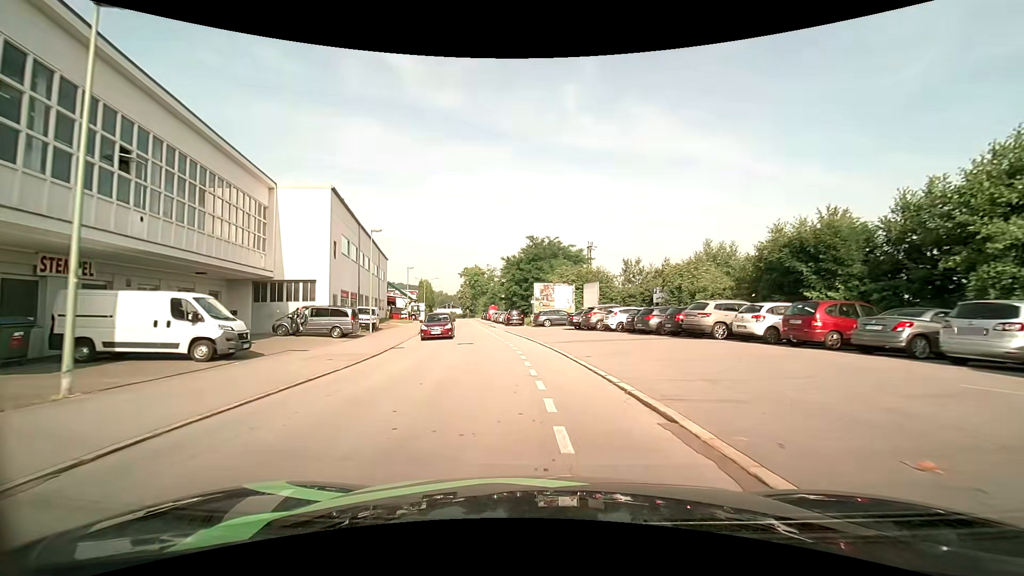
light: Day
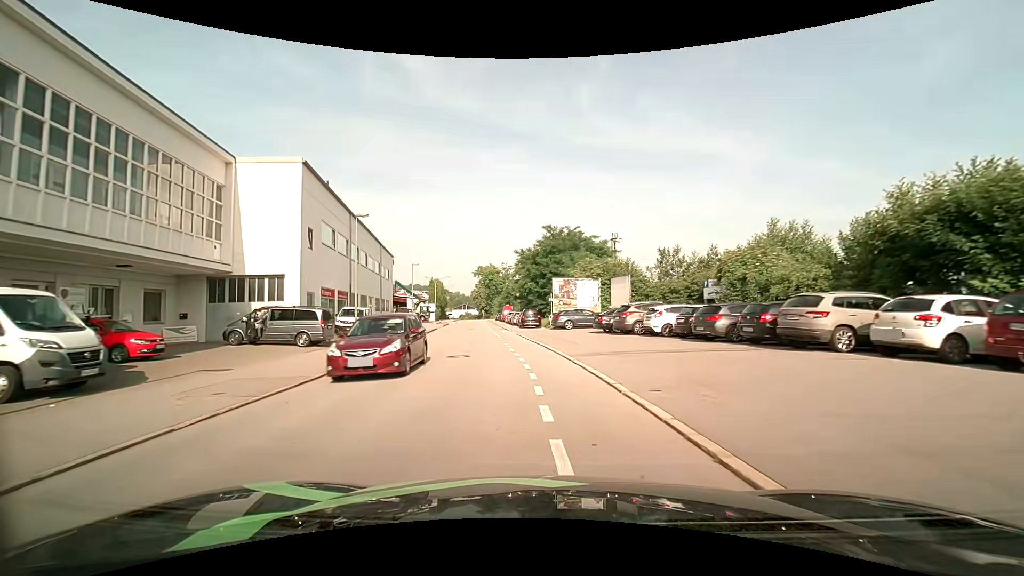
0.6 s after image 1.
(-0.1, +6.8) m; -2°
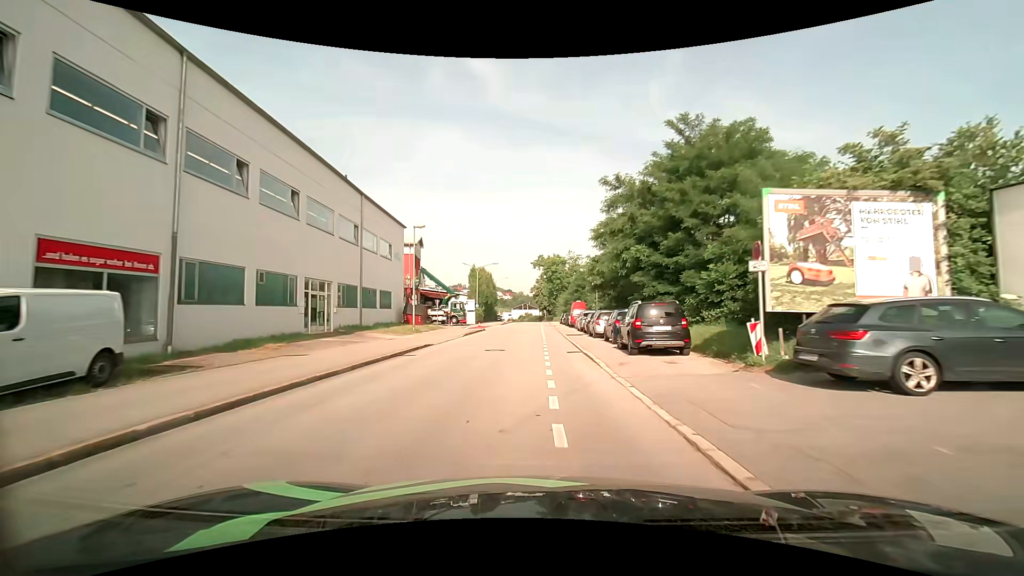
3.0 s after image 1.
(-2.3, +27.6) m; -8°
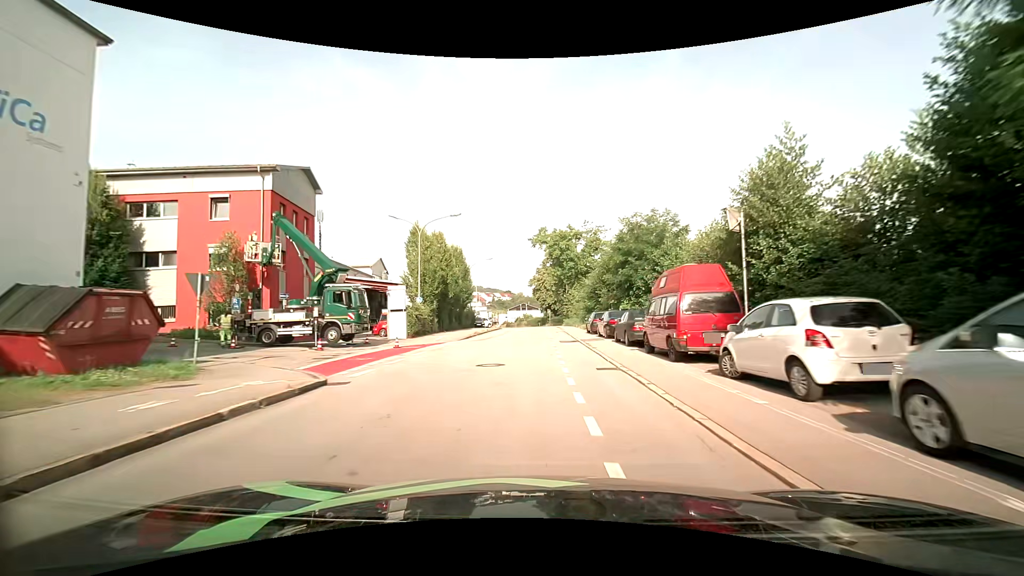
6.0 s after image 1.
(-0.3, +36.3) m; 0°
(0, +10) (0, +20) (0, +30) (0, +40) (0, +50) (0, +60) (0, +70) (0, +80) (-1, +90) (-2, +100) m
